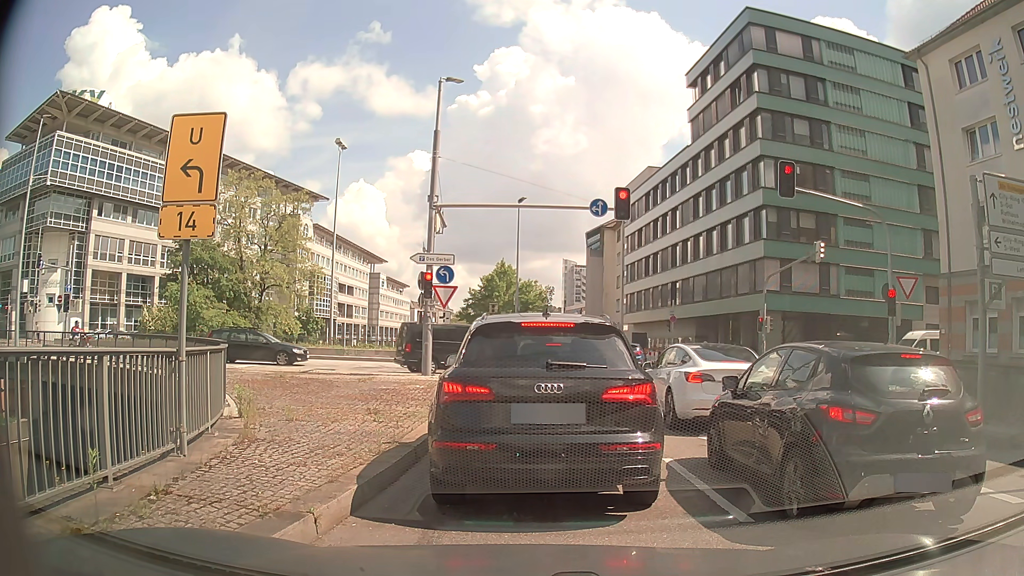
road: primary_link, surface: asphalt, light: Day
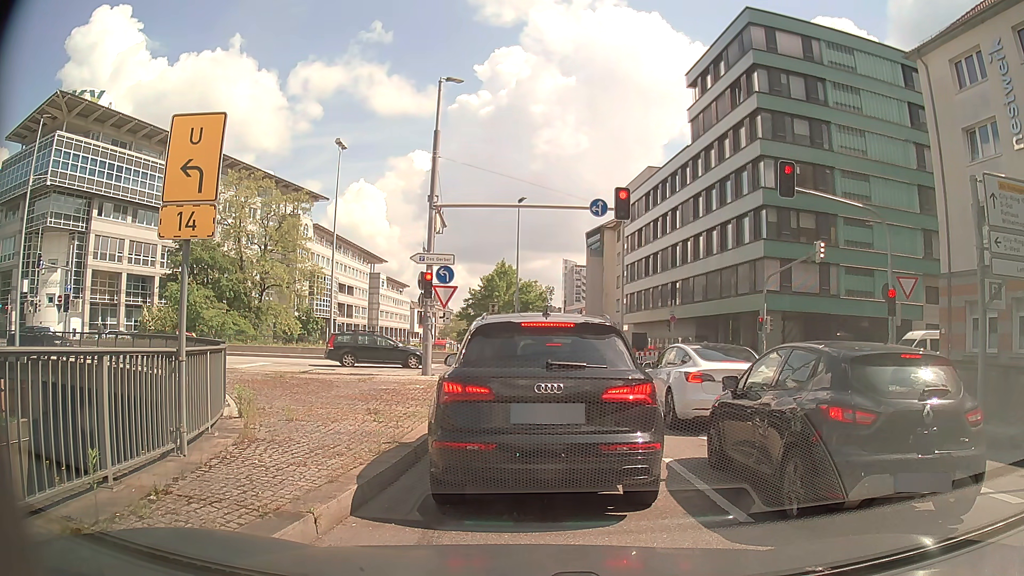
(0.0, 0.0) m; 0°
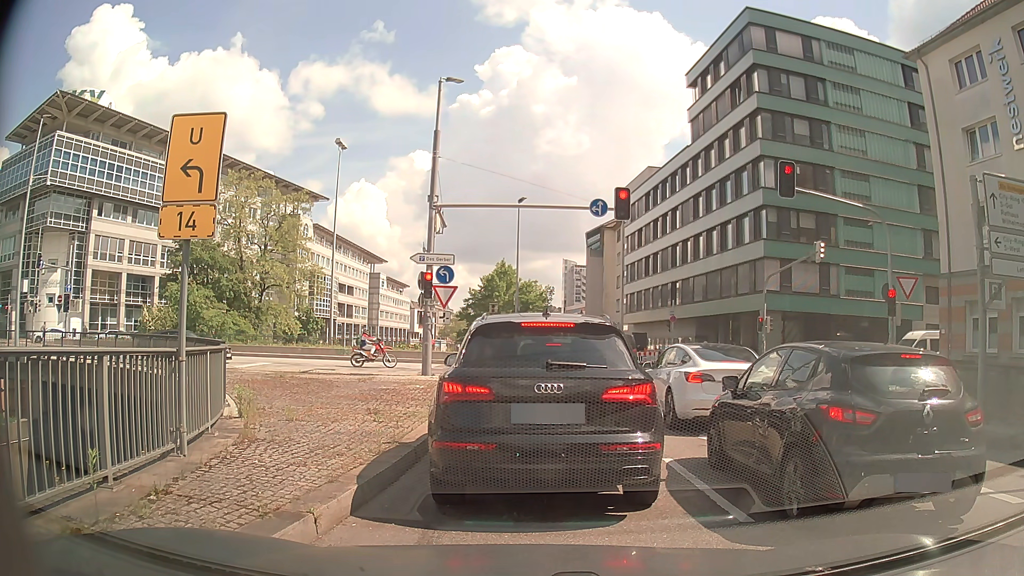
(0.0, 0.0) m; 0°
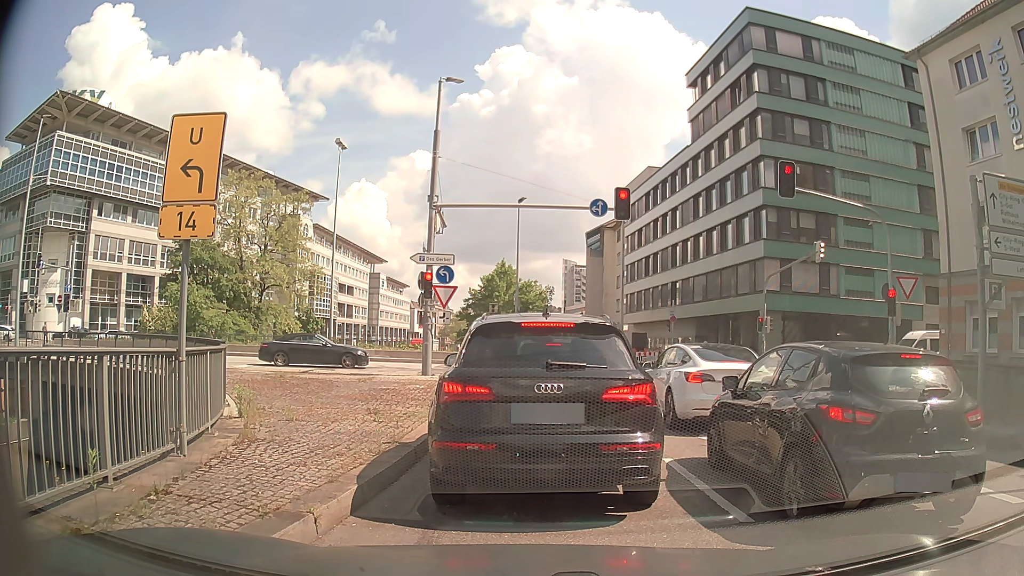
(0.0, 0.0) m; 0°
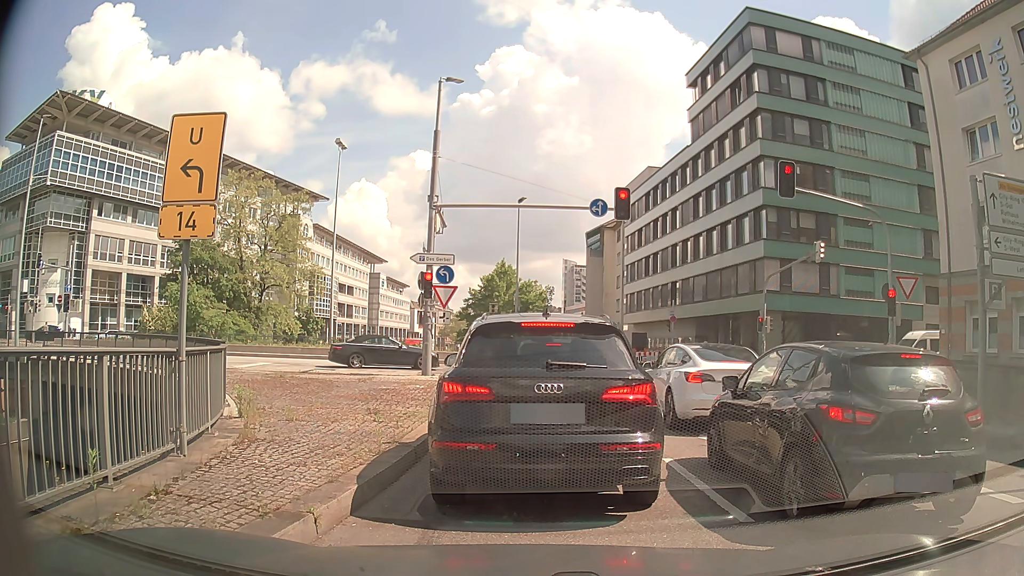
(0.0, 0.0) m; 0°
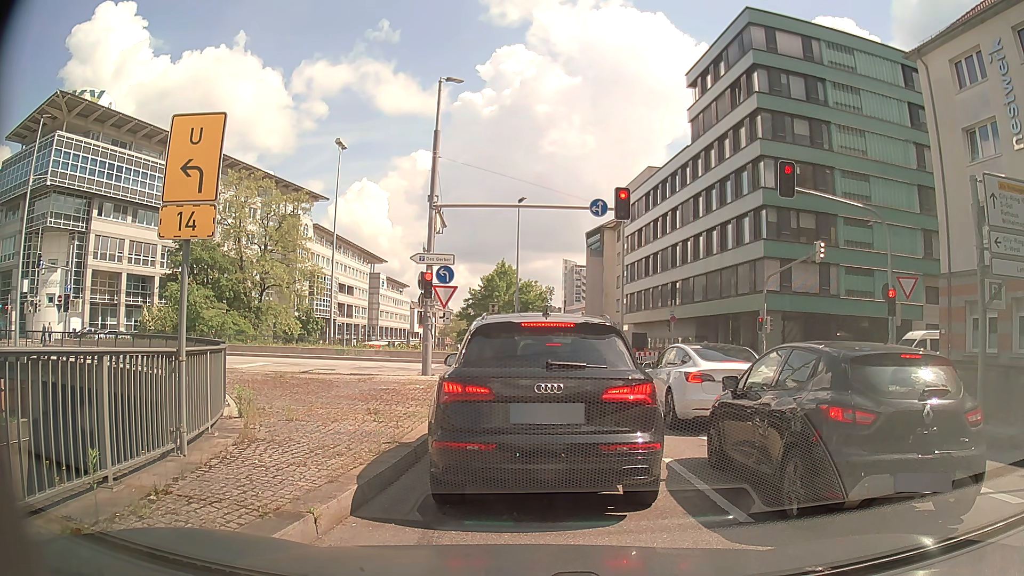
(0.0, 0.0) m; 0°
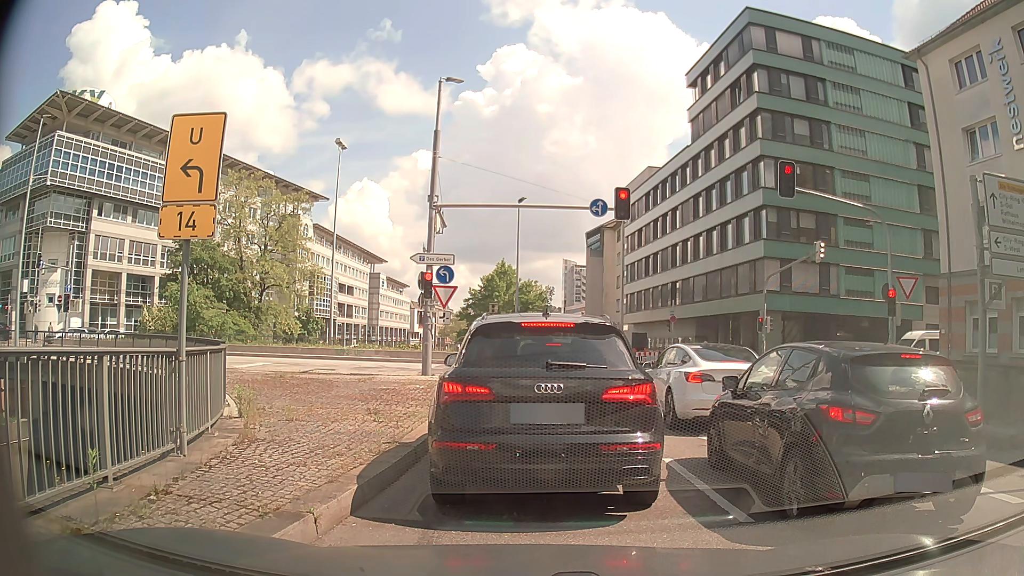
(0.0, 0.0) m; 0°
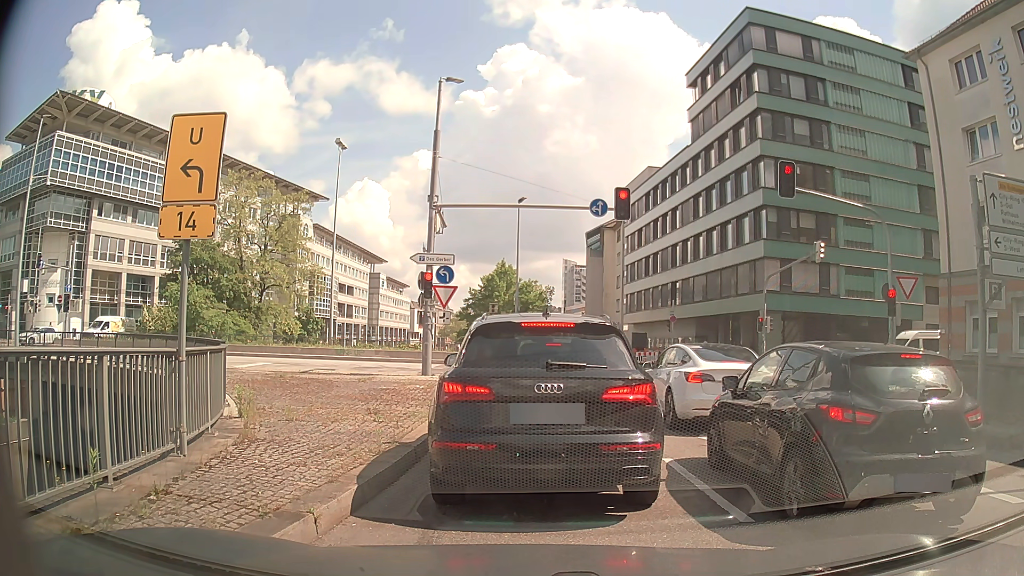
(0.0, 0.0) m; 0°
